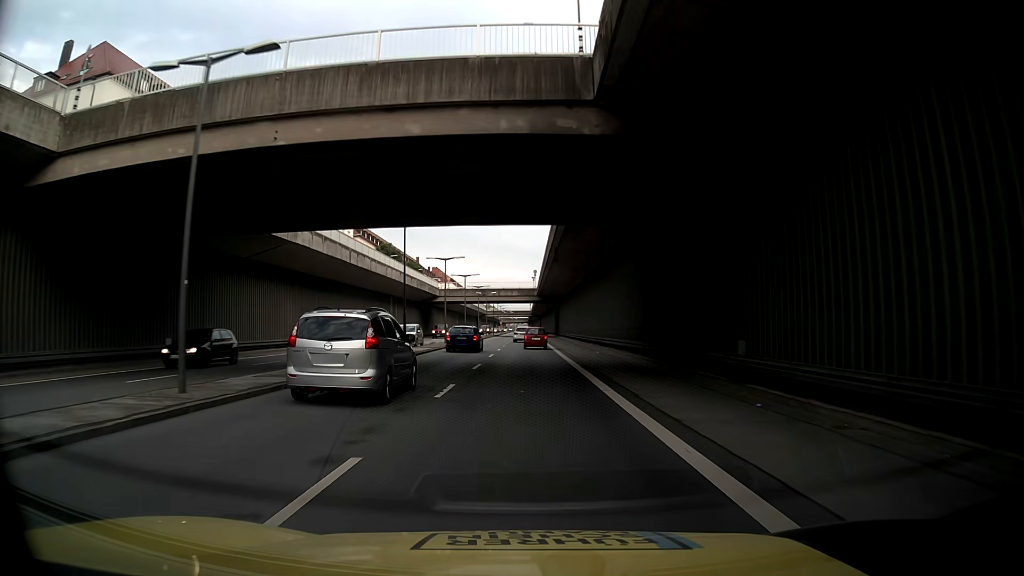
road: trunk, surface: asphalt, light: Day
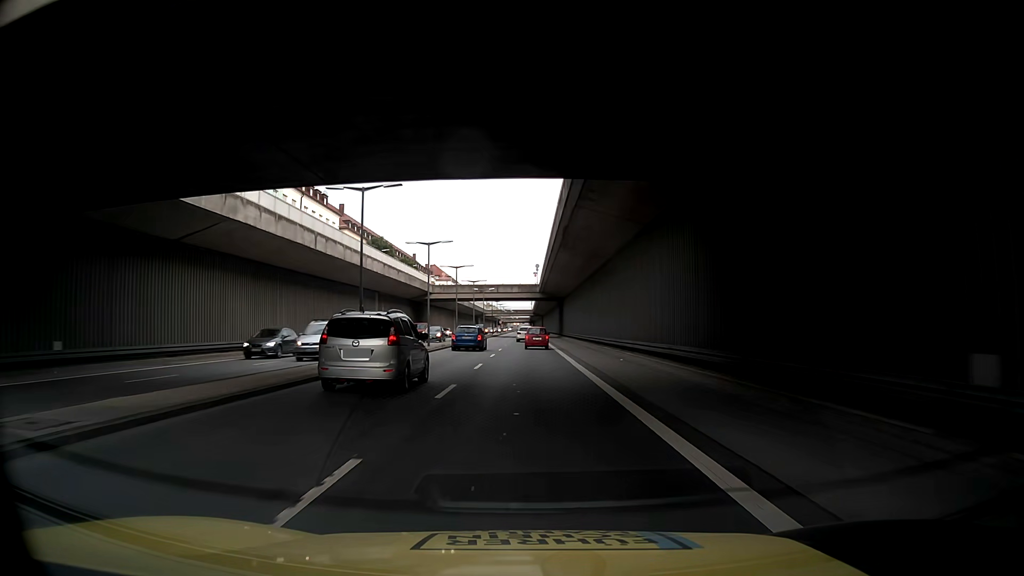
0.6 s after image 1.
(0.0, +9.1) m; 0°
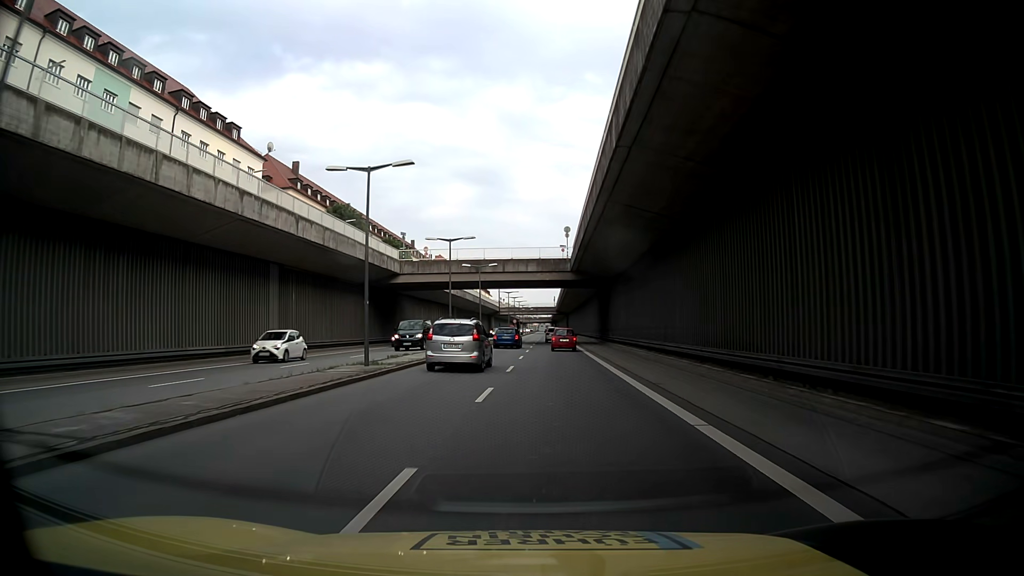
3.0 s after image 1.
(+0.1, +36.2) m; 0°
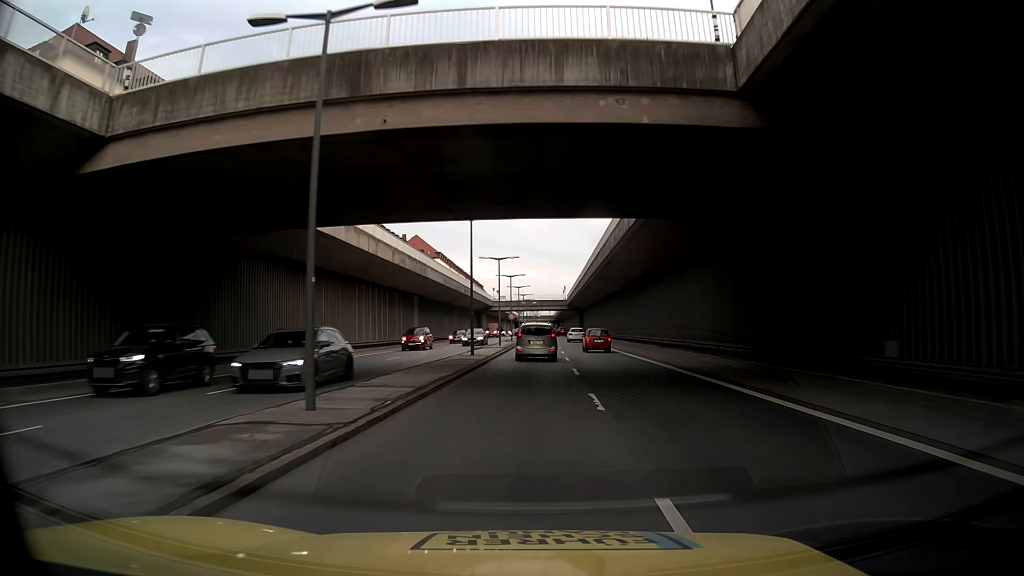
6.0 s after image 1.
(-1.8, +46.1) m; -2°
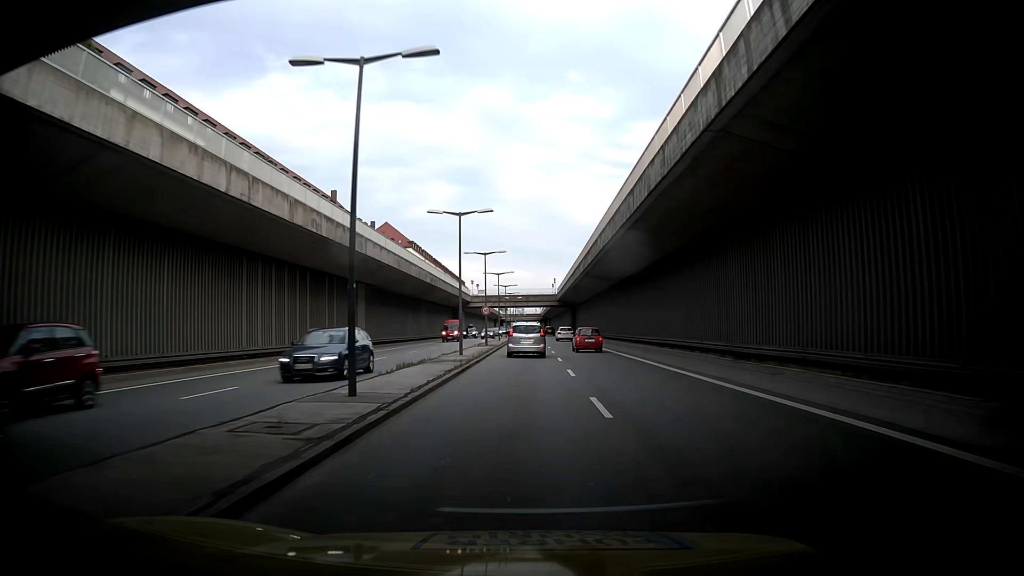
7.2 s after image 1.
(+0.3, +19.0) m; +2°
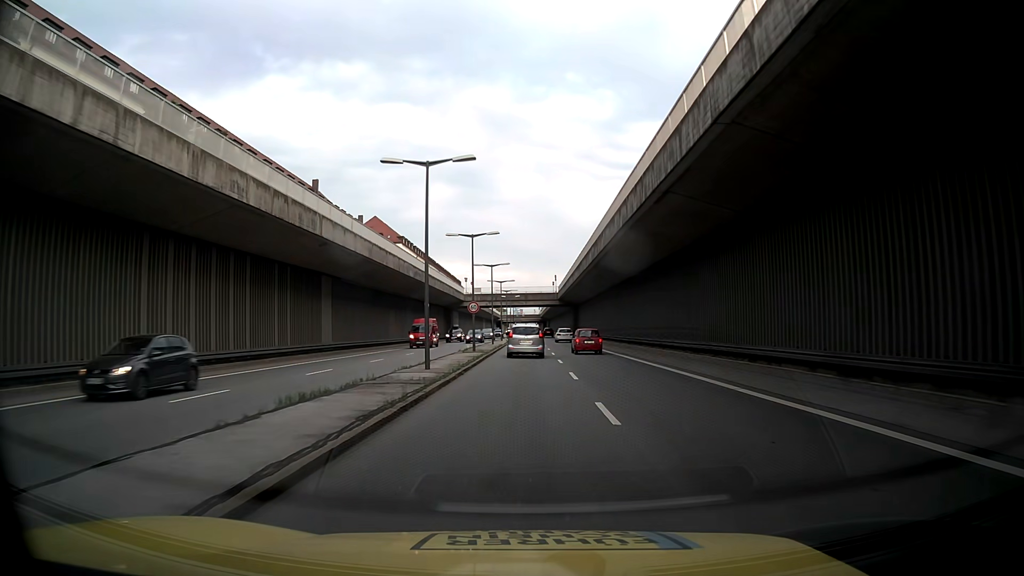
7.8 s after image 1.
(0.0, +9.6) m; -1°
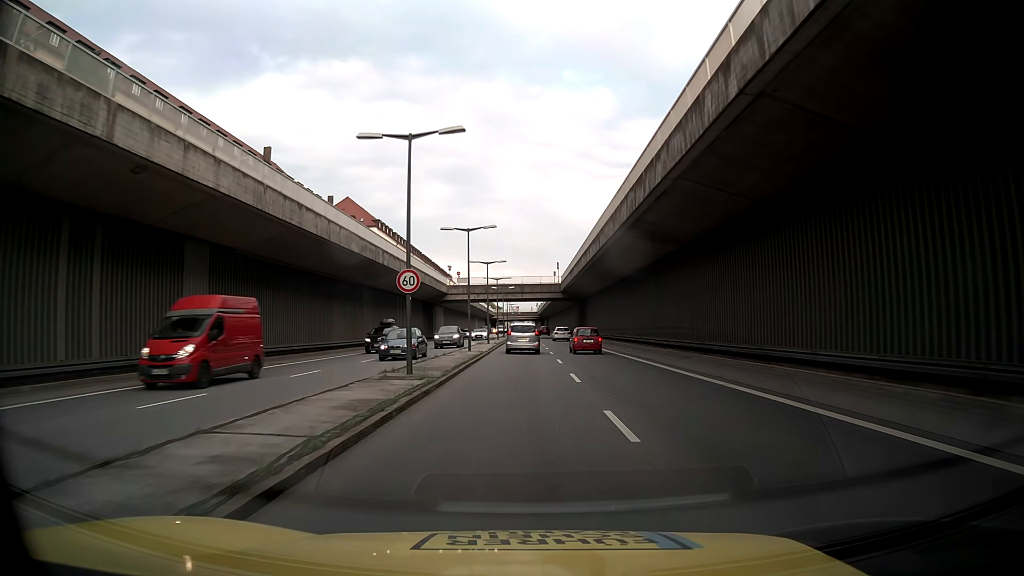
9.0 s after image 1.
(+0.3, +19.2) m; +1°
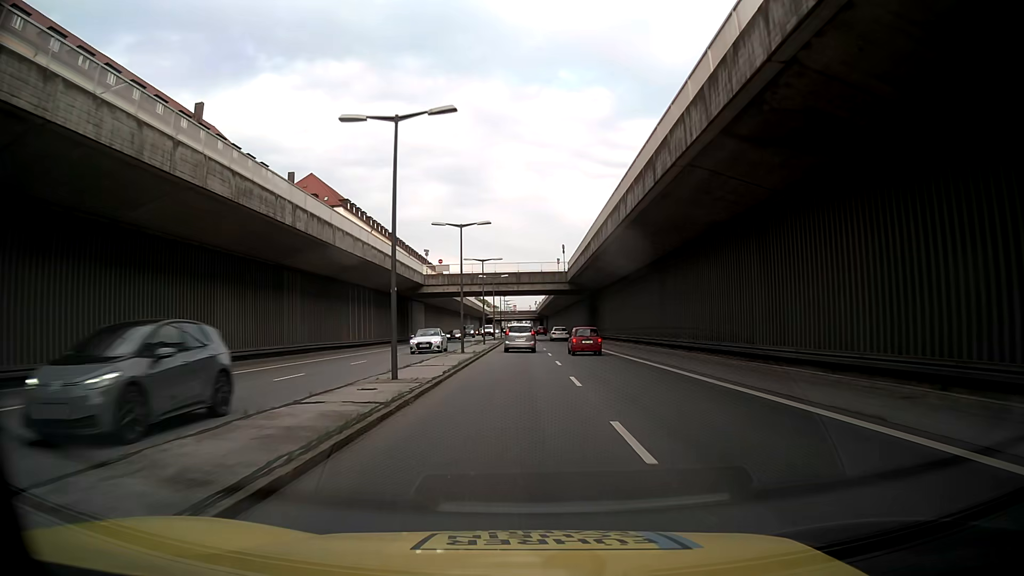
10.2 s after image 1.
(0.0, +19.3) m; 0°
(0, +10) (0, +20) (0, +30) (0, +40) (0, +50) (0, +60) (-1, +70) (-1, +80) (-1, +90) (-1, +100) m
